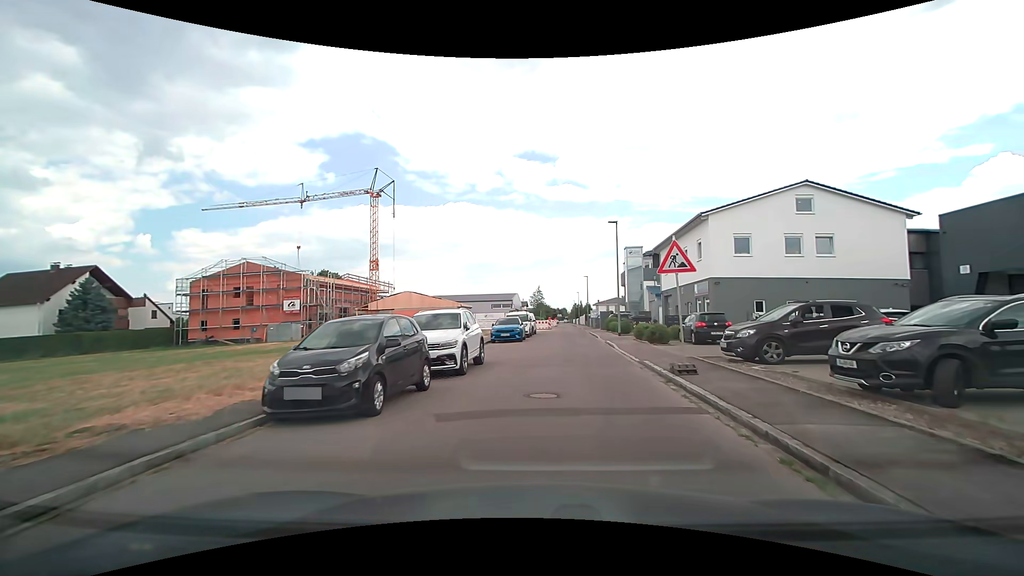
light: Day
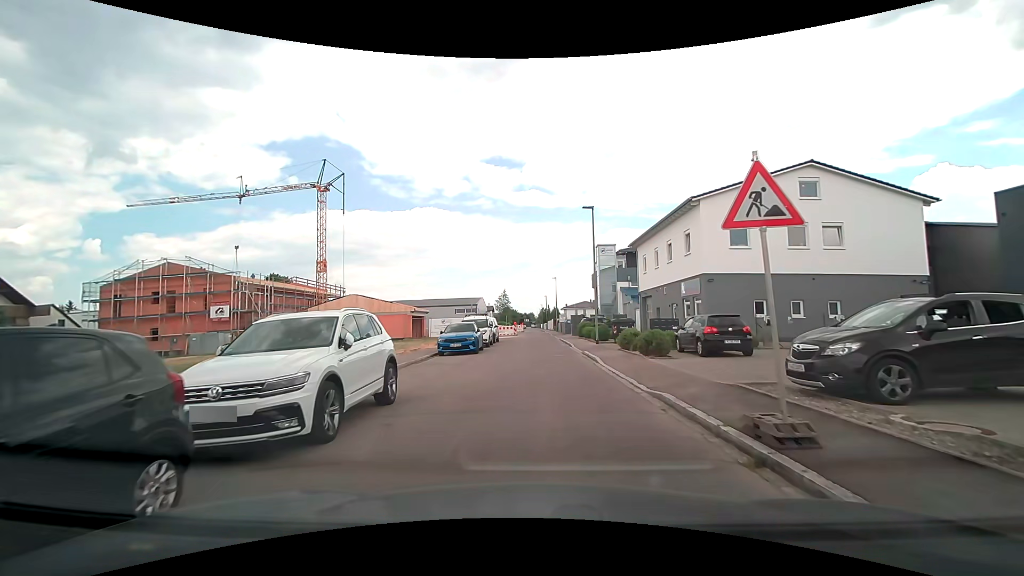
(+0.3, +6.0) m; +5°
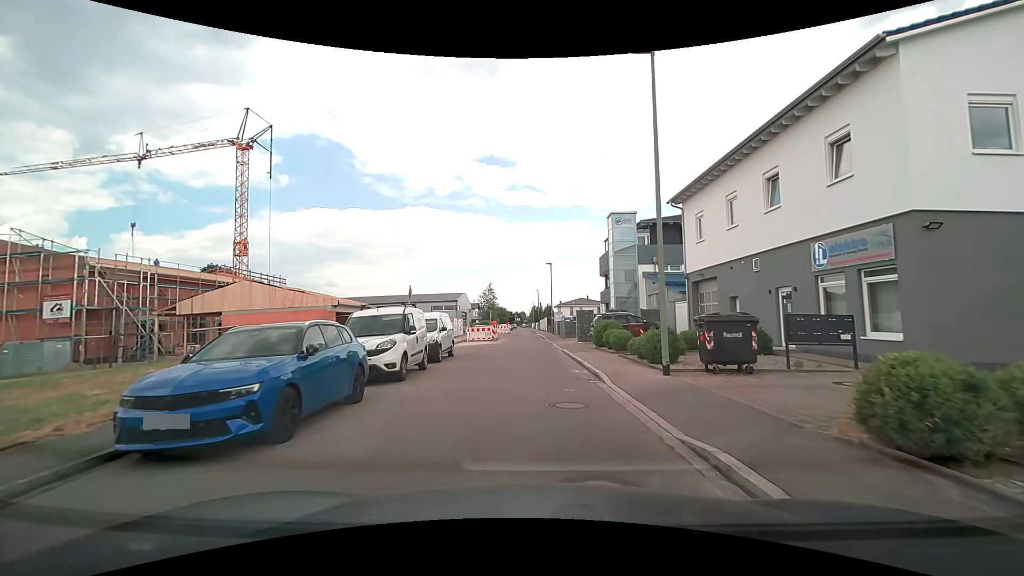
(+0.3, +16.6) m; +1°
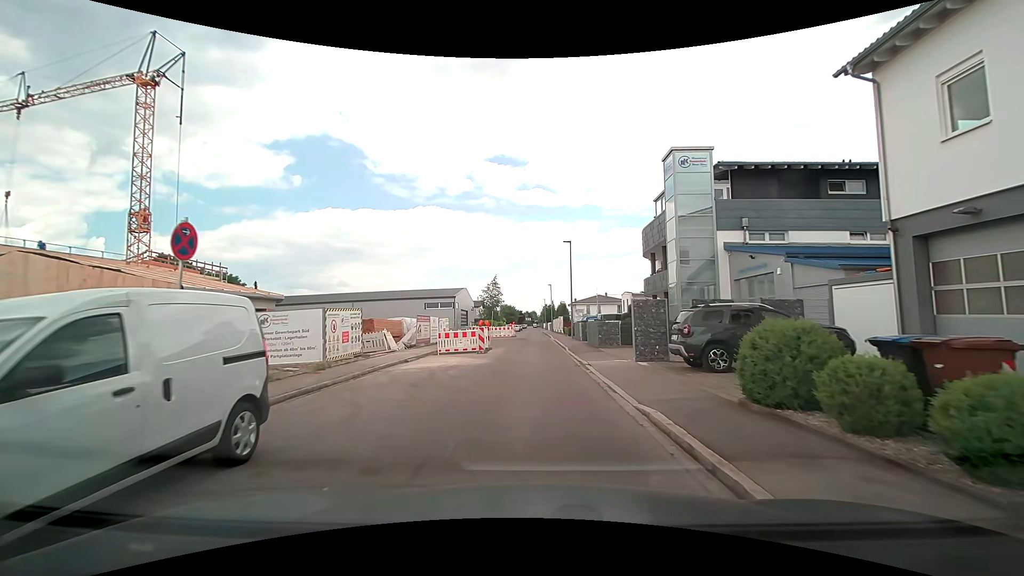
(-0.3, +15.2) m; -2°
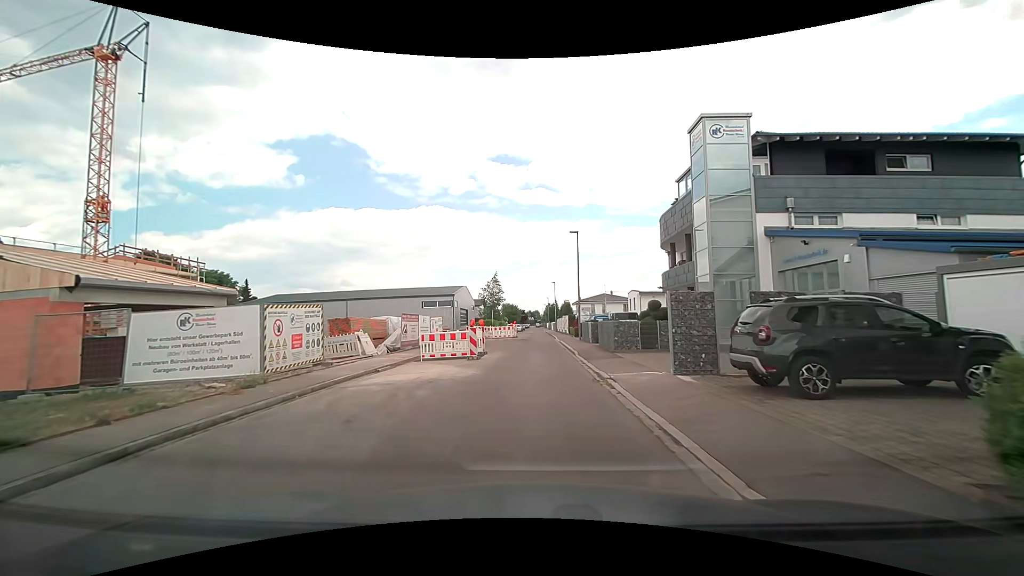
(0.0, +4.0) m; 0°
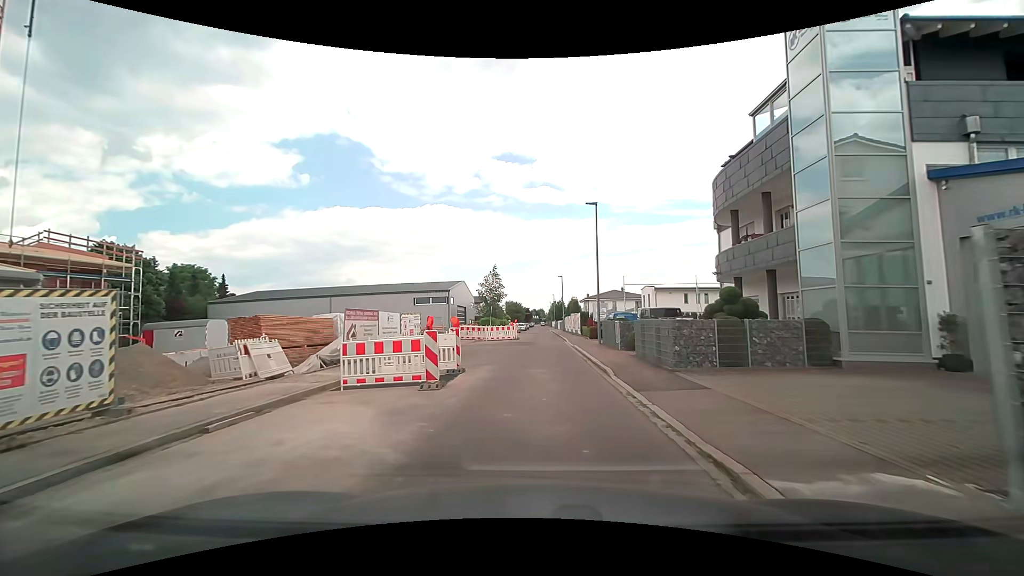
(-0.1, +8.3) m; -1°
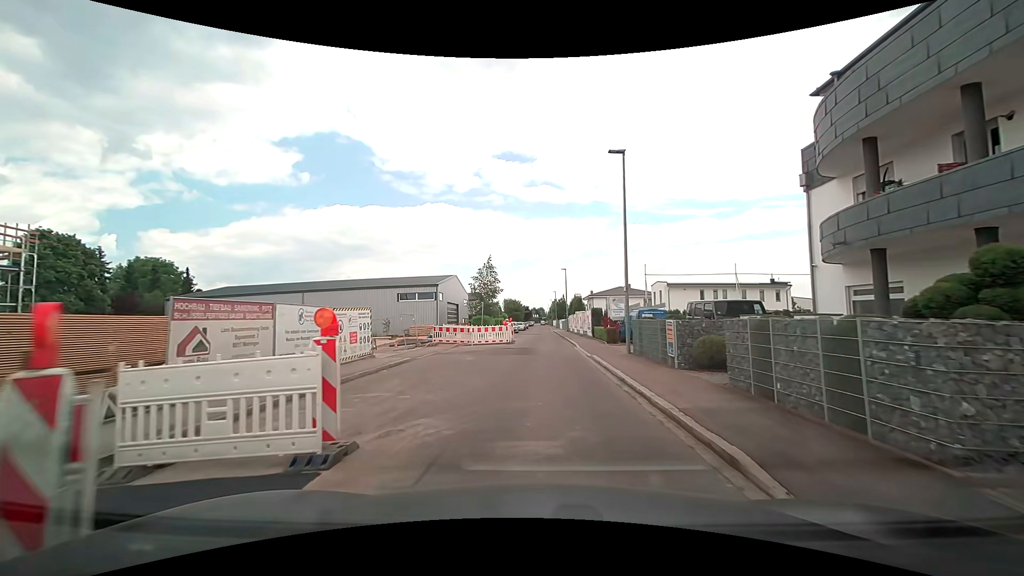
(0.0, +8.3) m; 0°
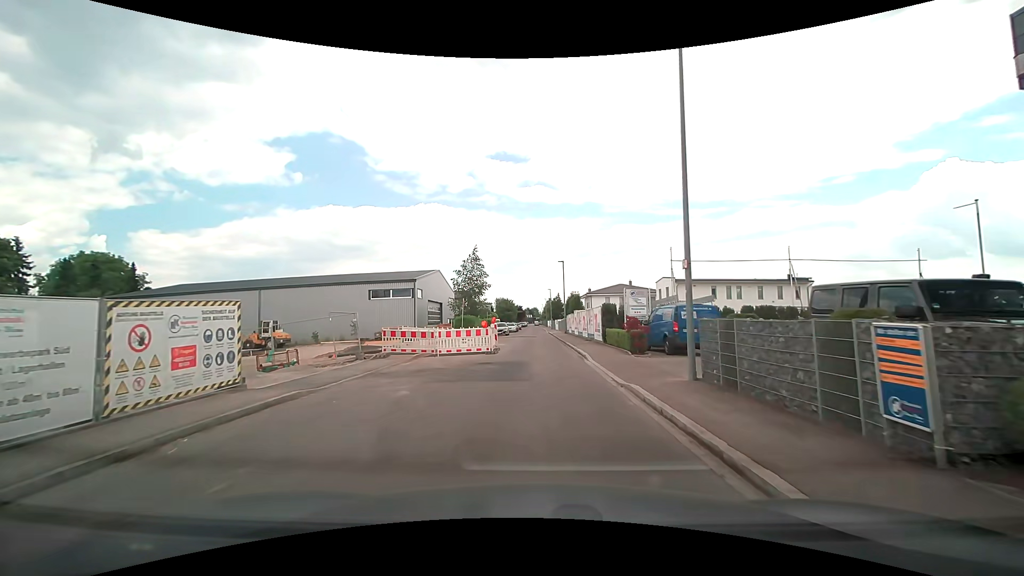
(+0.1, +8.2) m; +1°
(0, +10) (0, +20) (0, +30) (0, +40) (0, +50) (0, +60) (0, +70) (0, +80) (0, +90) (0, +100) m
